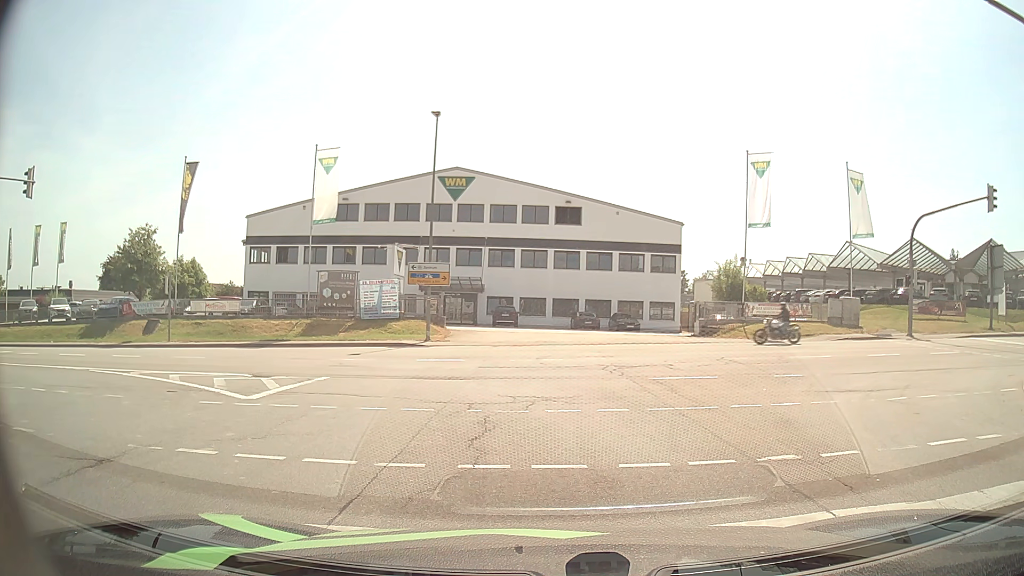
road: secondary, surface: asphalt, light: Day
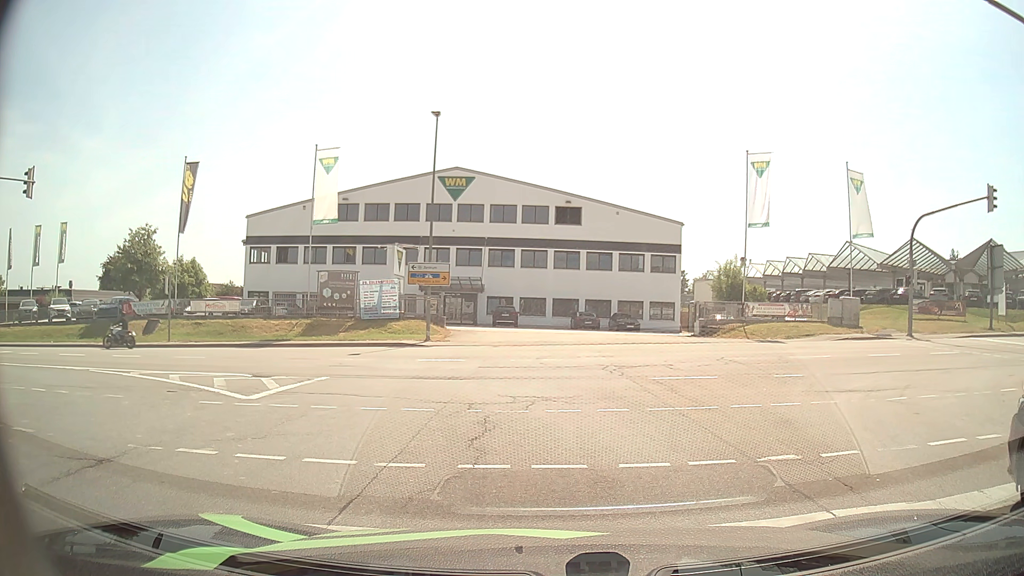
(0.0, 0.0) m; 0°
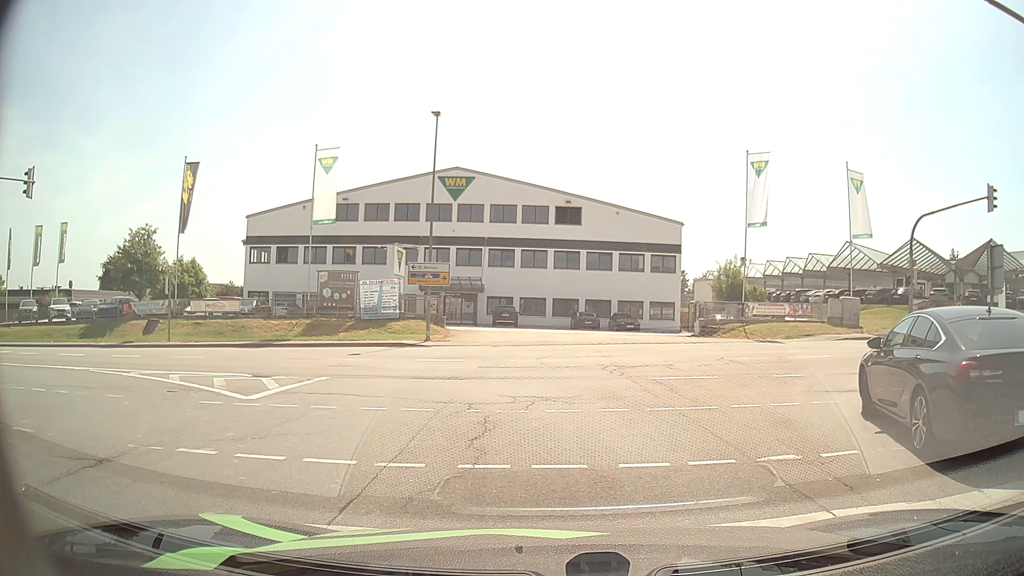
(0.0, 0.0) m; 0°
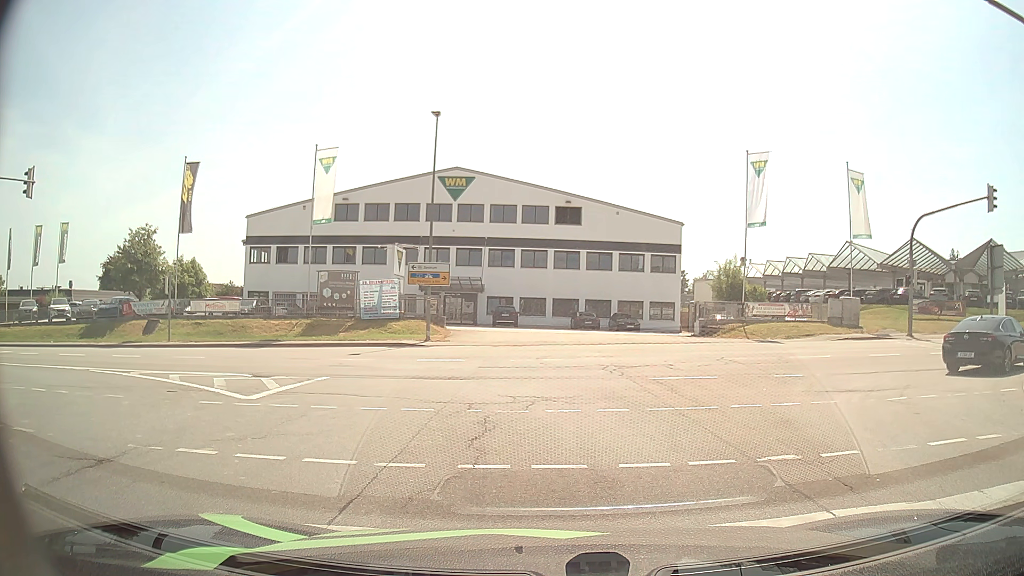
(0.0, 0.0) m; 0°
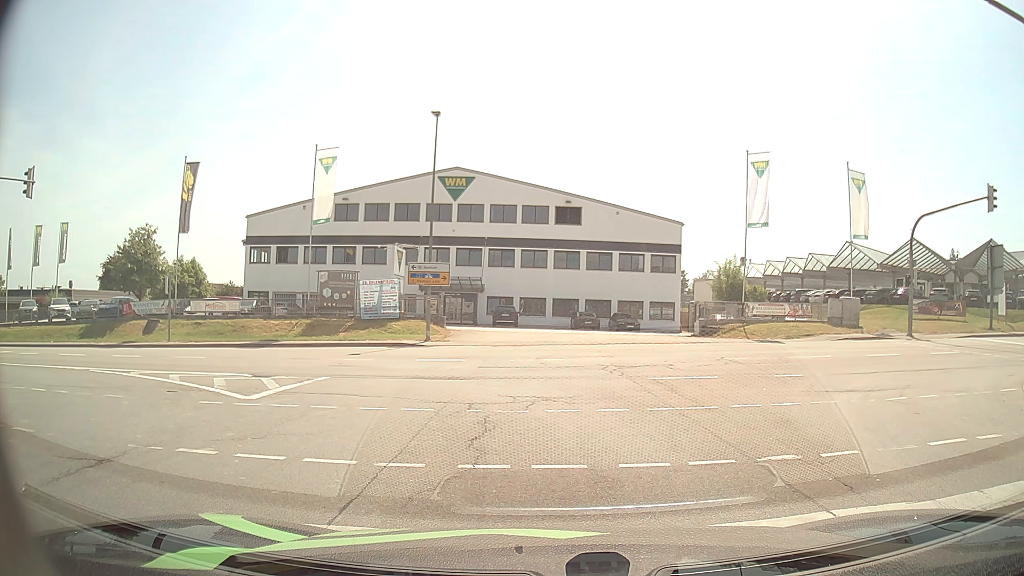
(0.0, 0.0) m; 0°
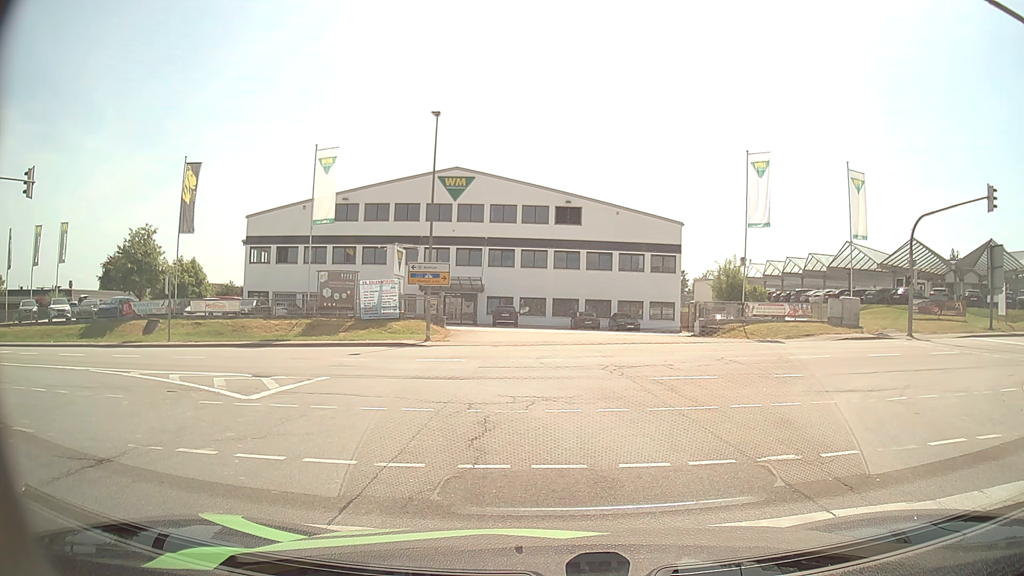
(0.0, 0.0) m; 0°
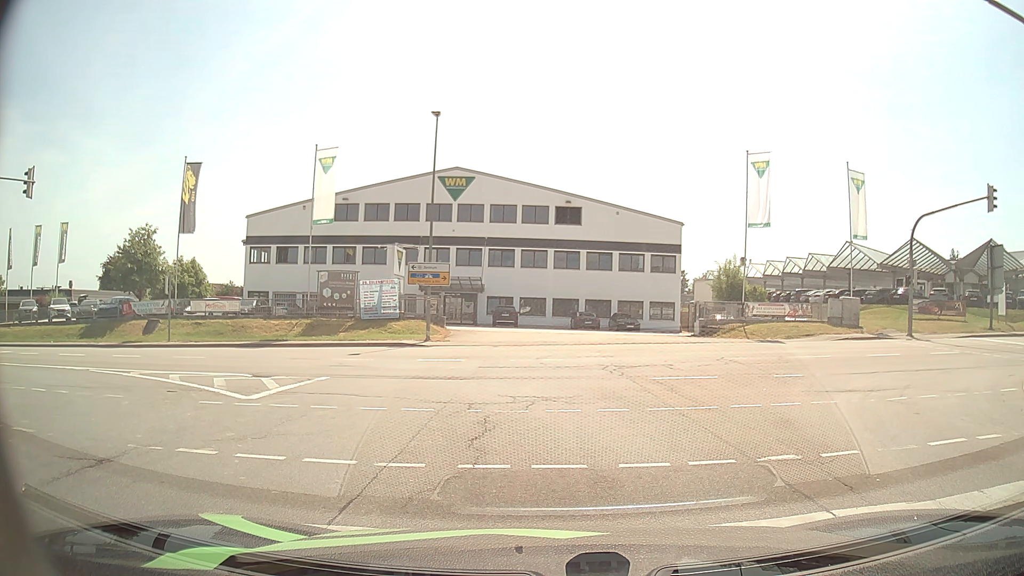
(0.0, 0.0) m; 0°
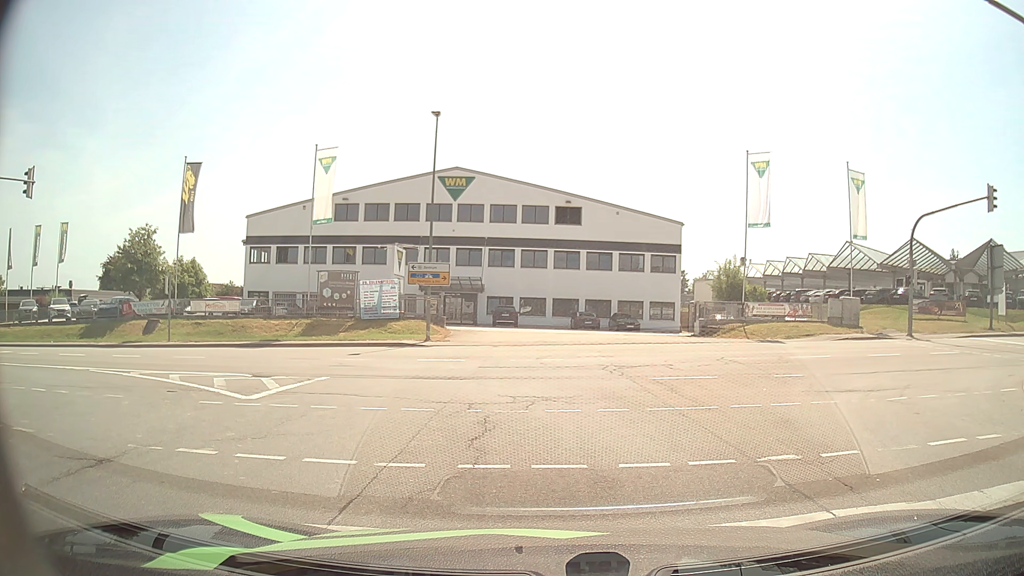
(0.0, 0.0) m; 0°
(-1, +10) (-4, +19) (-12, +25) (-22, +28) (-32, +29) (-42, +29) (-52, +28) (-62, +28) (-72, +28) (-82, +28) m
